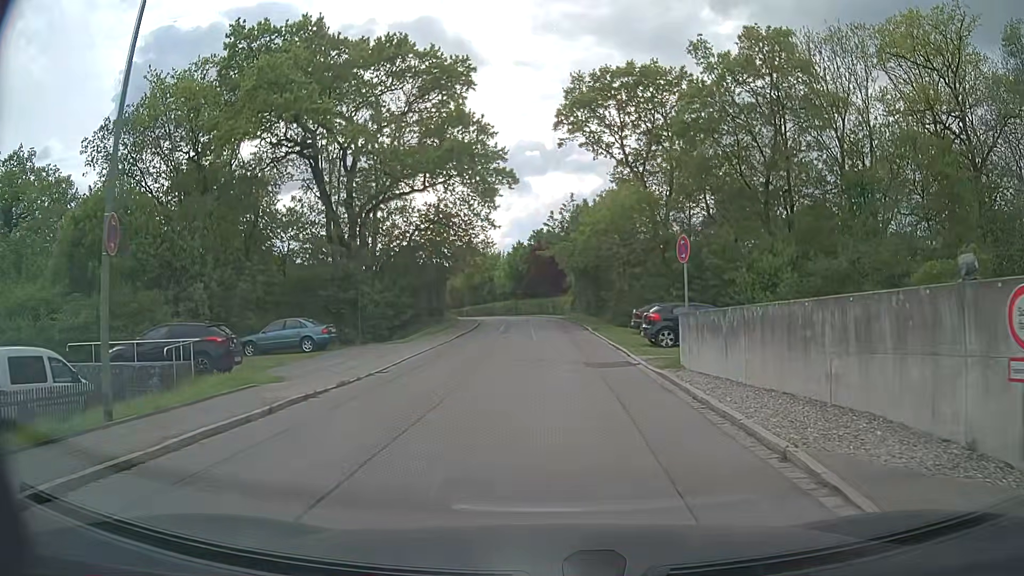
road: residential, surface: asphalt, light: Day
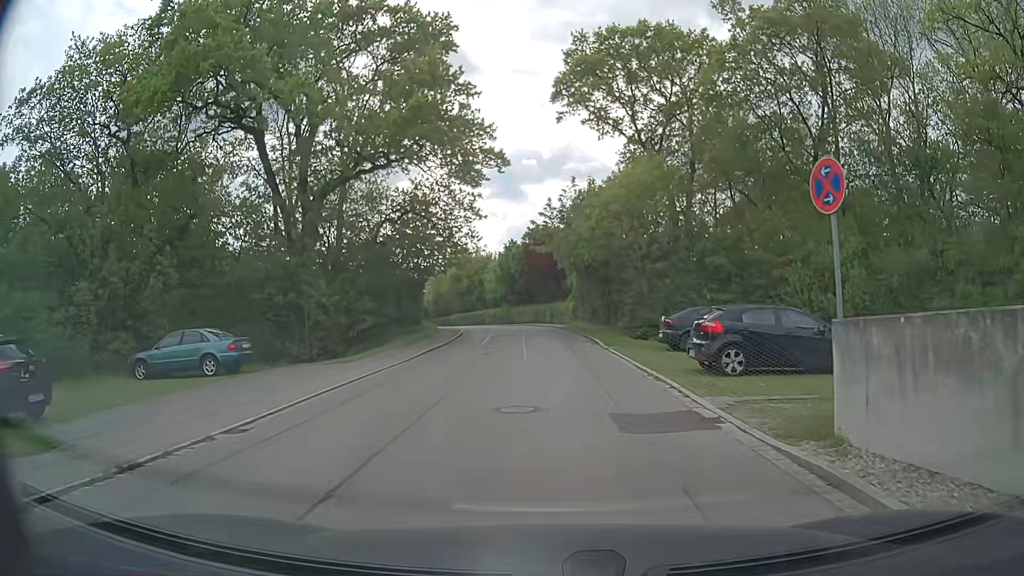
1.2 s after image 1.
(0.0, +8.2) m; +1°
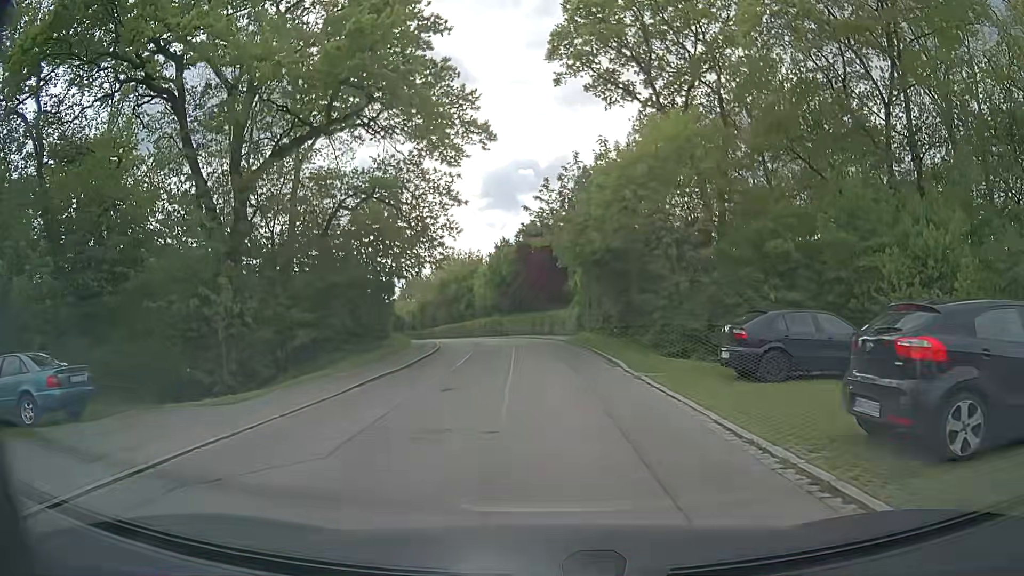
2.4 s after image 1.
(0.0, +8.1) m; 0°
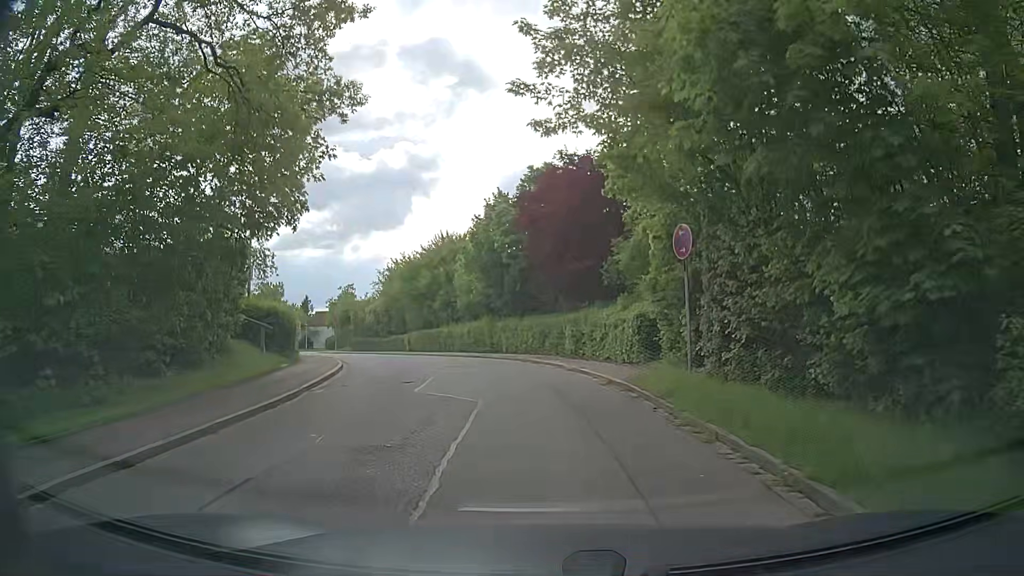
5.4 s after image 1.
(-0.3, +20.1) m; -1°
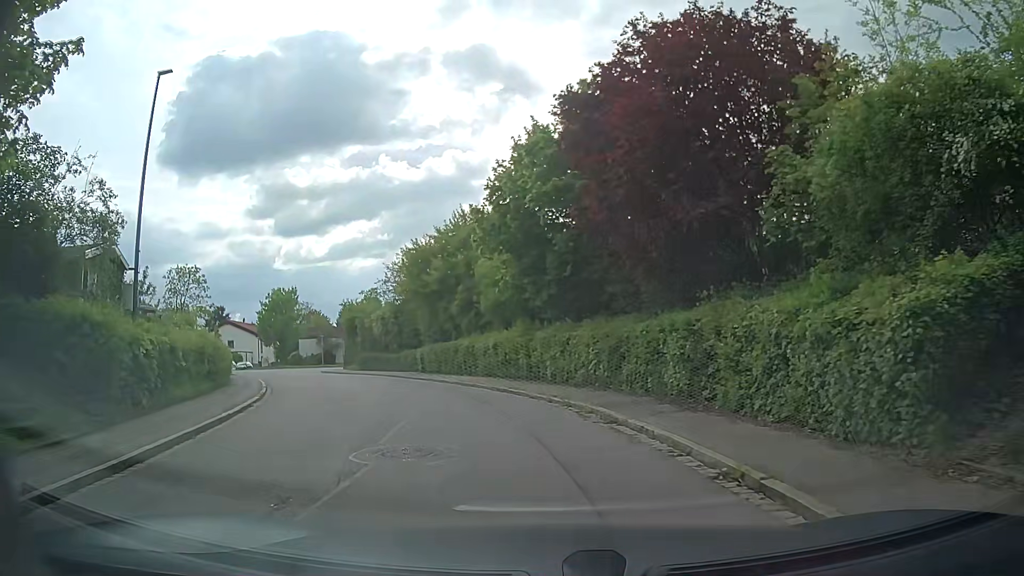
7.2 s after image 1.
(-0.5, +11.6) m; -5°
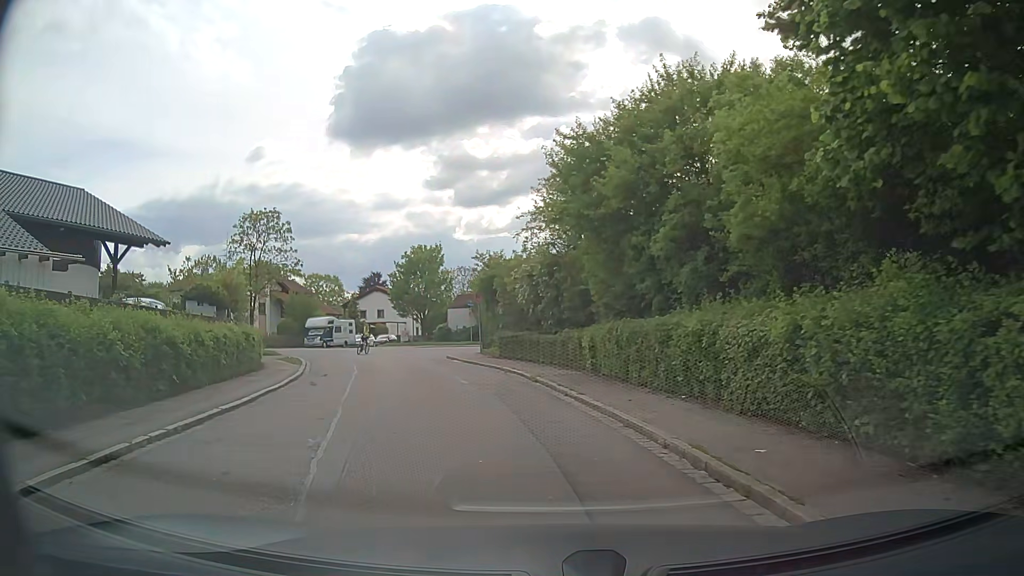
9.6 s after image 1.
(-2.1, +14.4) m; -17°
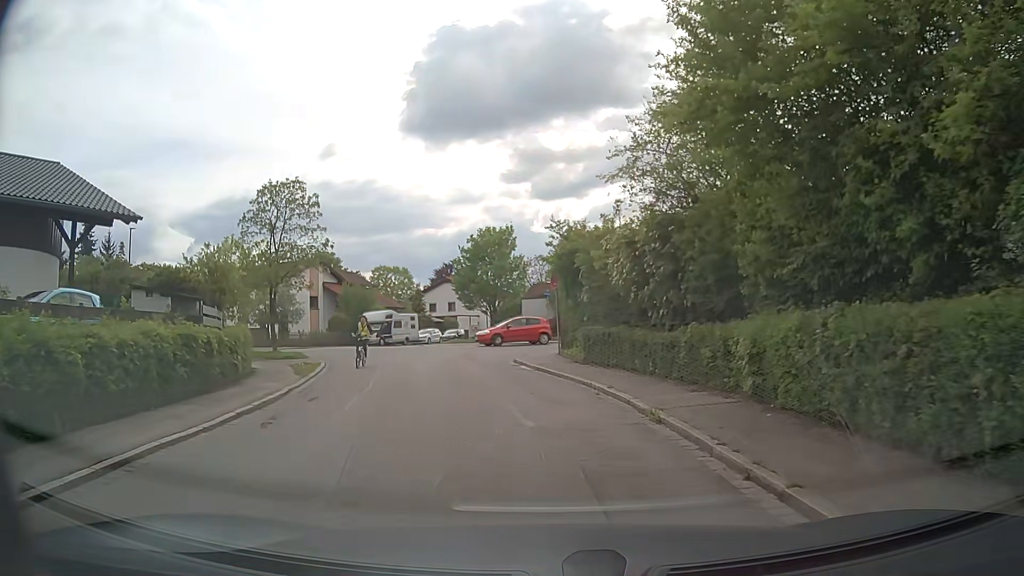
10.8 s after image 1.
(-0.4, +7.3) m; -7°
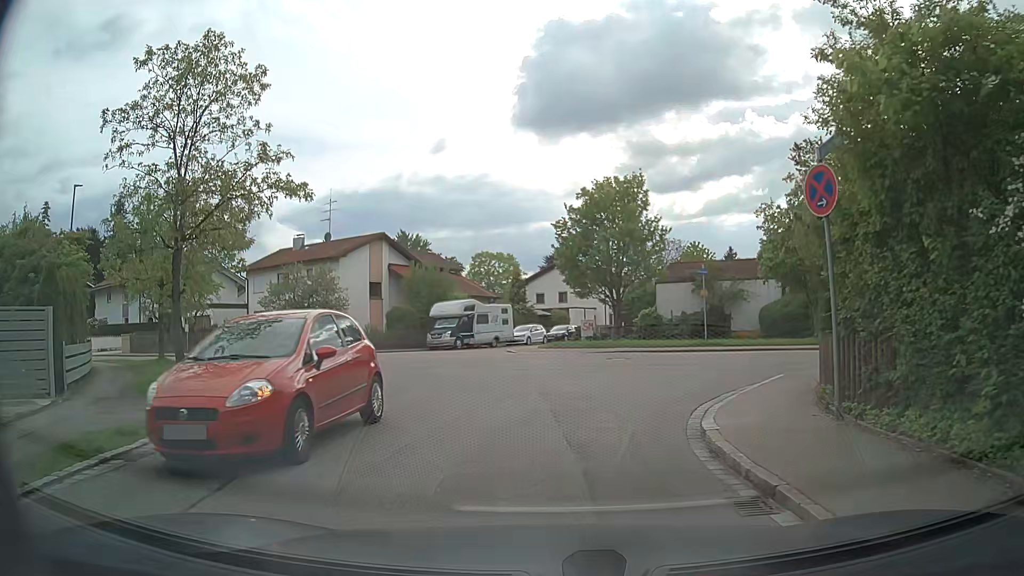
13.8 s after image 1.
(-1.2, +15.5) m; -10°
(0, +10) (-1, +20) (-7, +27) (-16, +31) (-26, +34) (-35, +37) (-45, +40) (-55, +43) (-64, +46) (-74, +48) m
